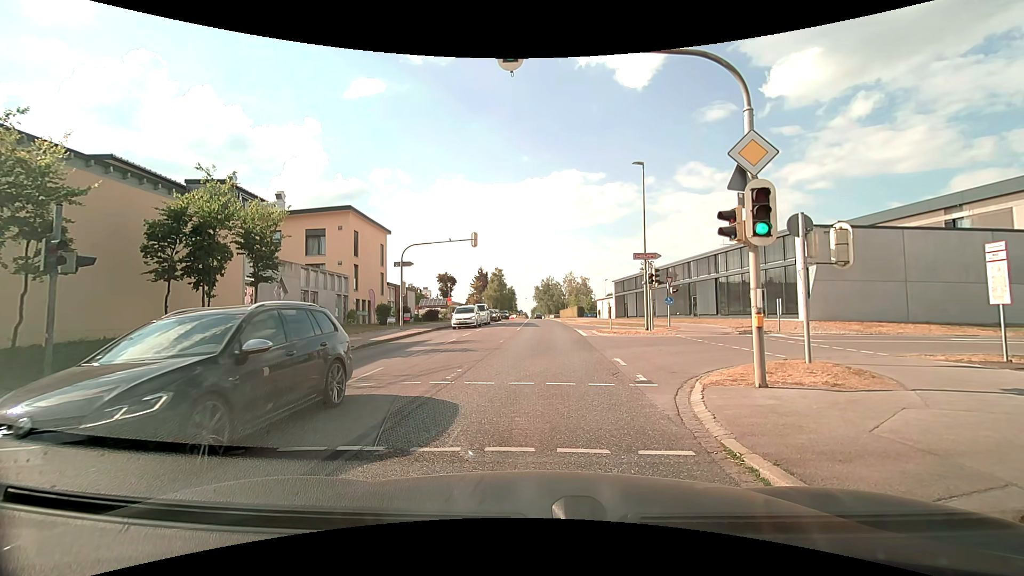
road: secondary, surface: asphalt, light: Day
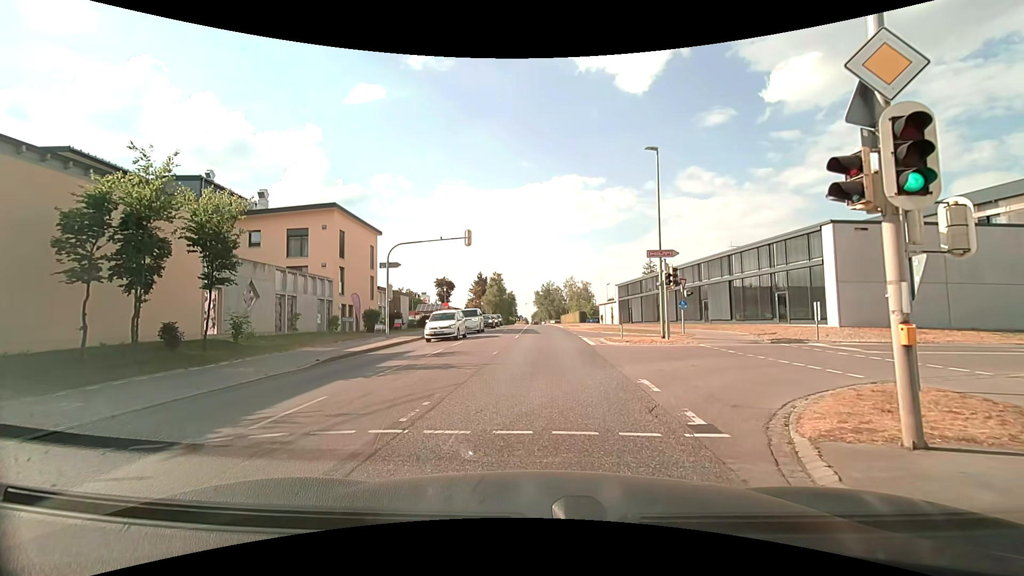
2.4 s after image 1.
(-0.1, +3.6) m; -2°
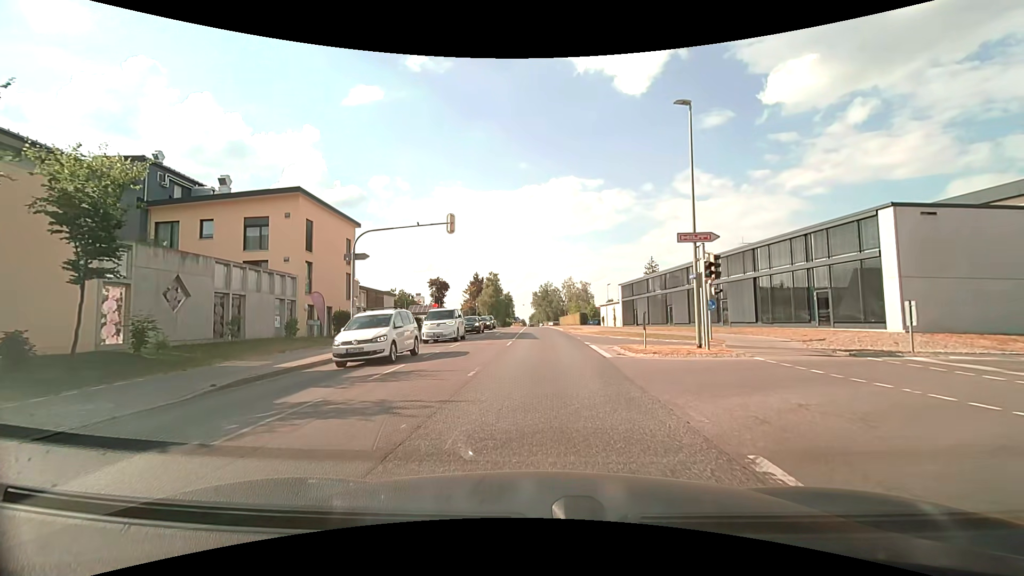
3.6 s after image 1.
(+0.1, +5.7) m; +1°
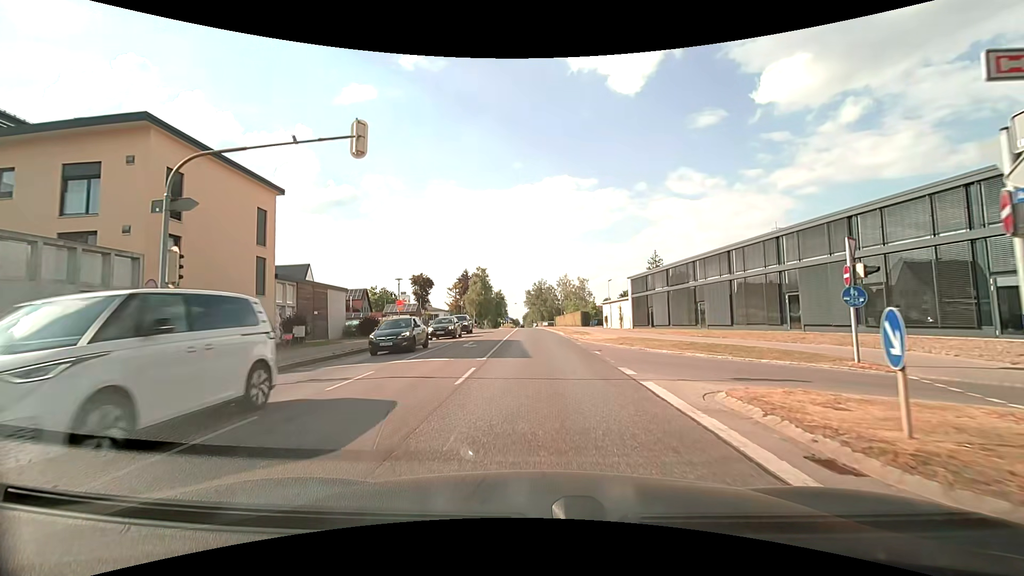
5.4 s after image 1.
(+0.1, +12.8) m; 0°
(0, +10) (0, +20) (0, +30) (0, +40) (-1, +50) (-1, +60) (-1, +70) (-1, +80) (-1, +90) (-2, +100) m
